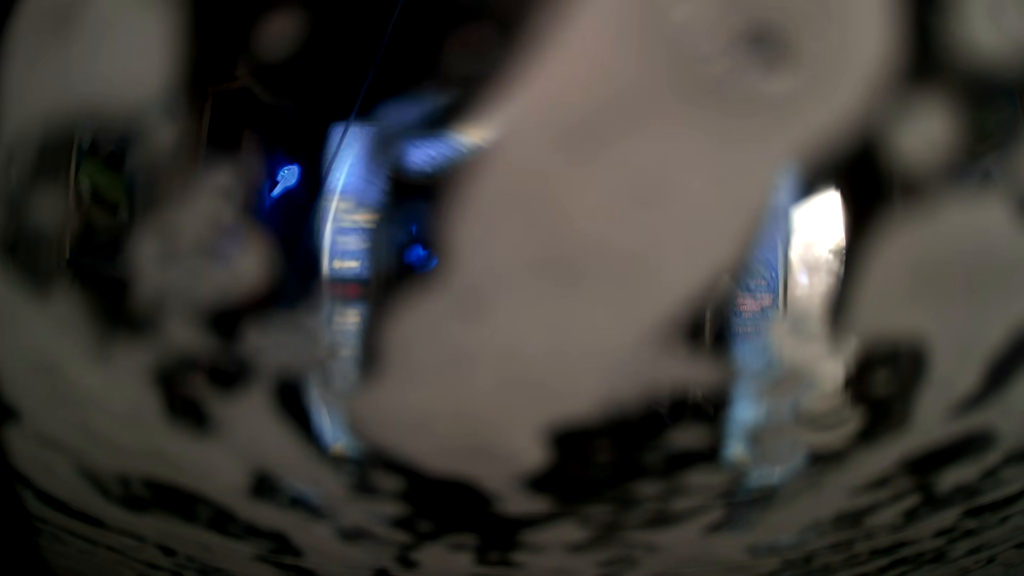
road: service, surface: asphalt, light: Day
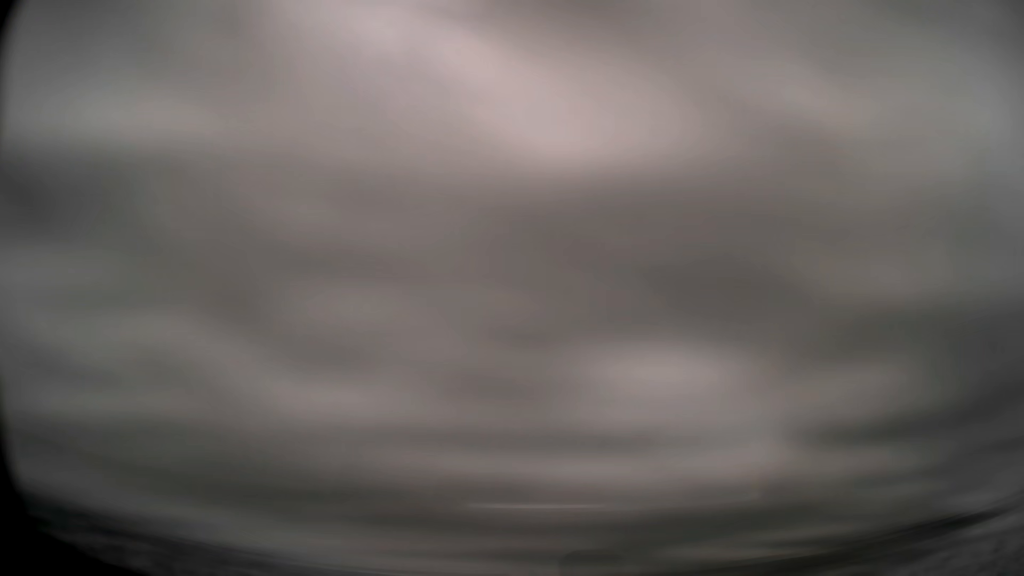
(0.0, 0.0) m; 0°
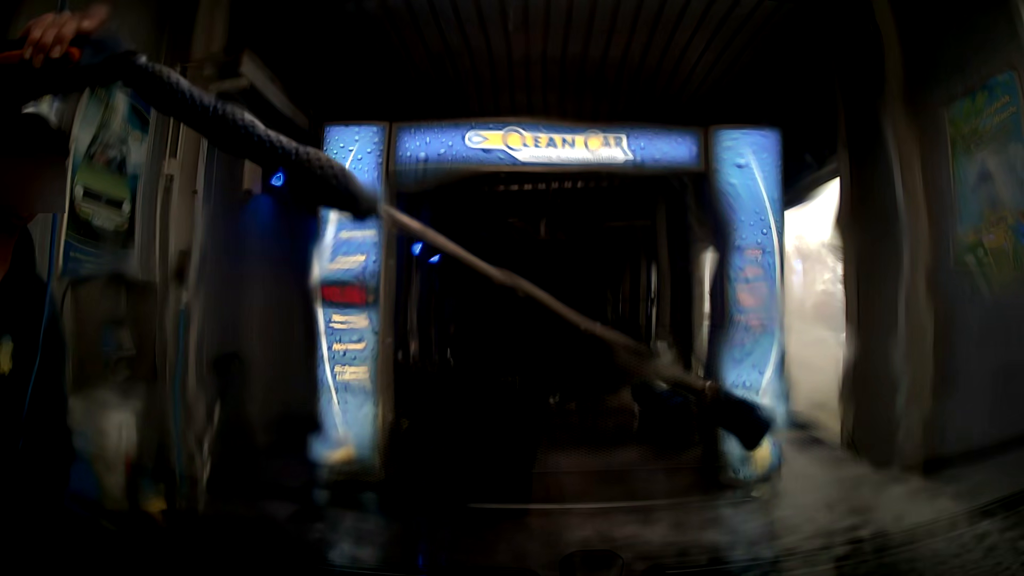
(0.0, 0.0) m; 0°
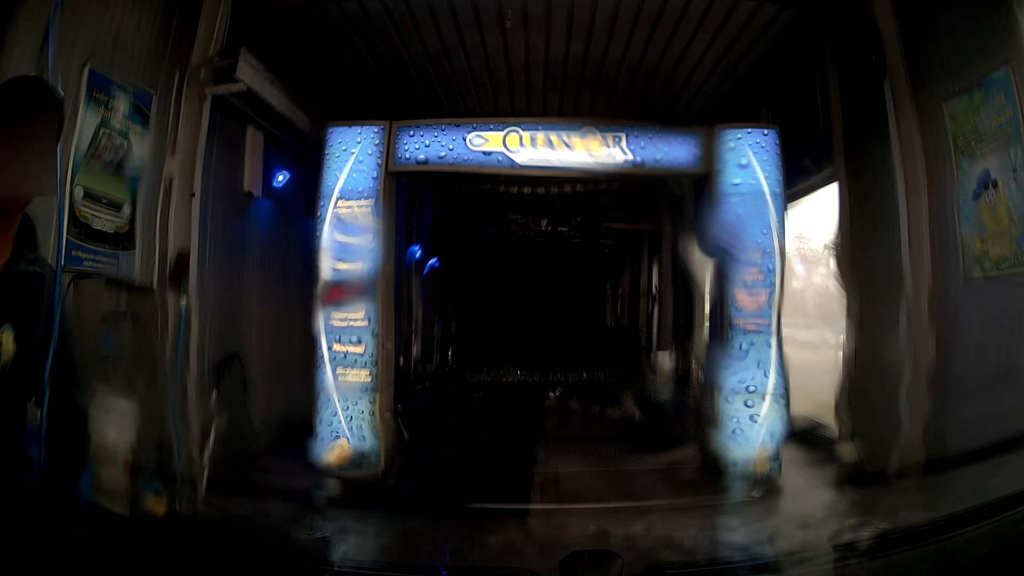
(0.0, 0.0) m; 0°
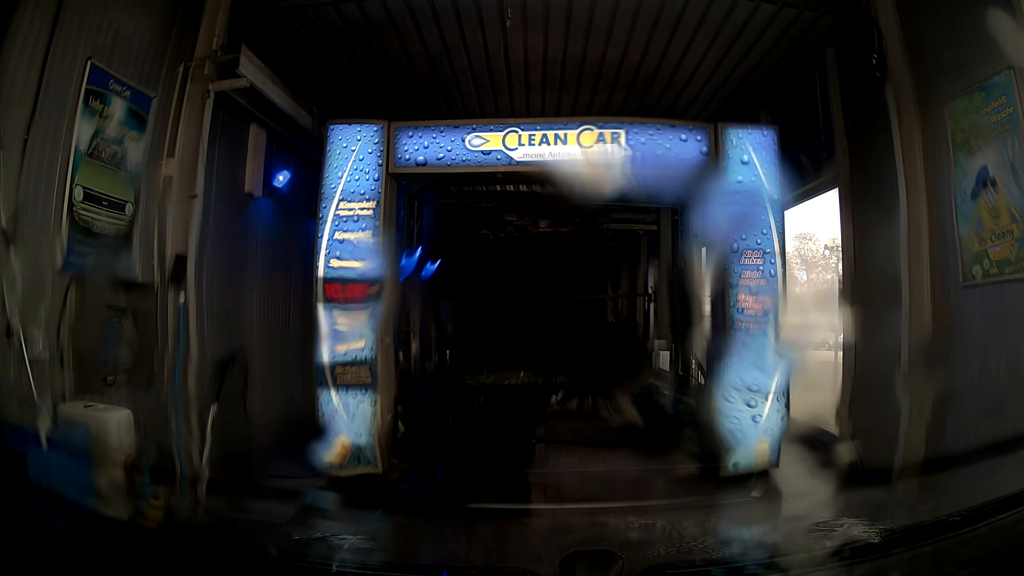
(0.0, 0.0) m; 0°
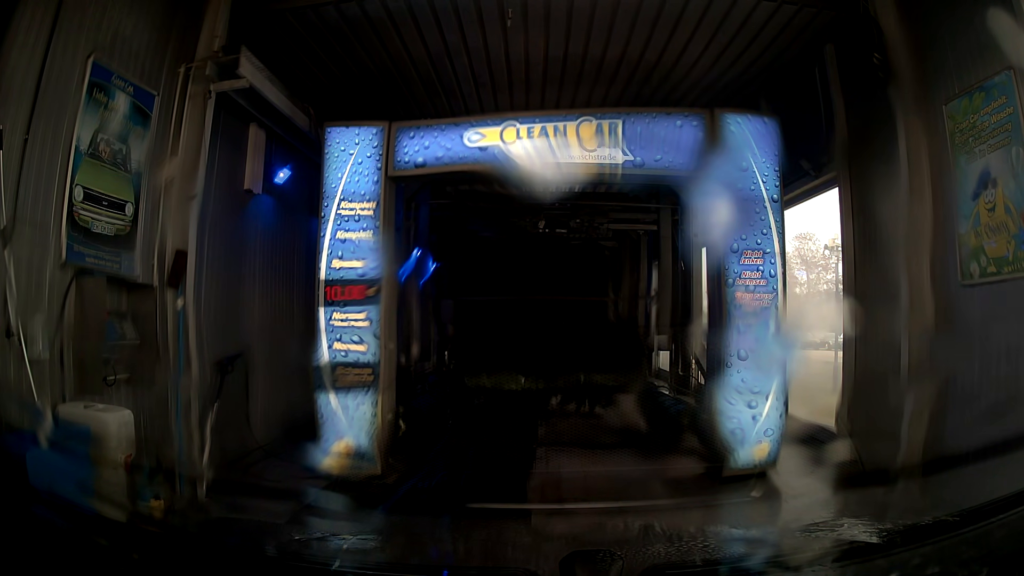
(0.0, 0.0) m; 0°
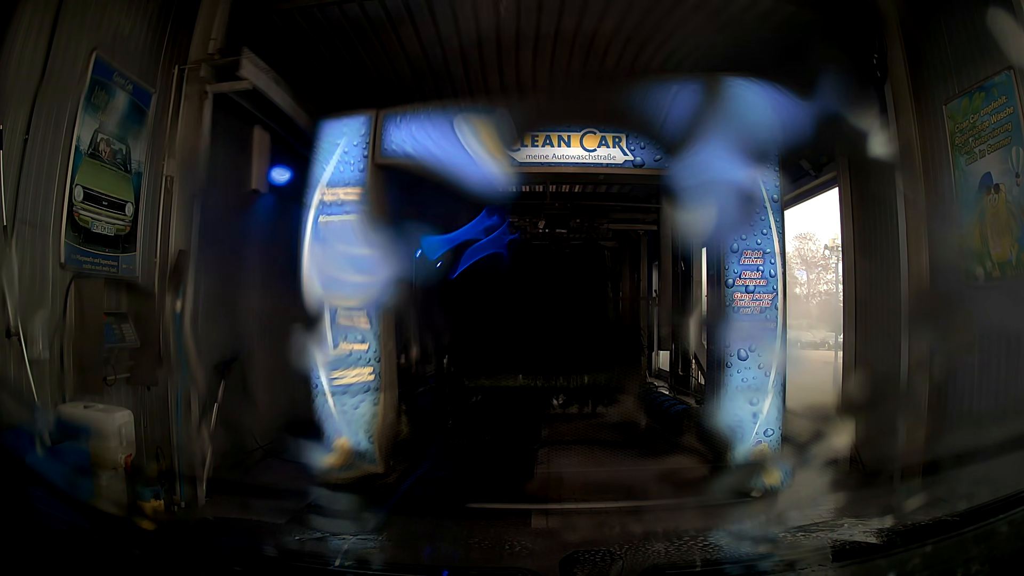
(0.0, 0.0) m; 0°
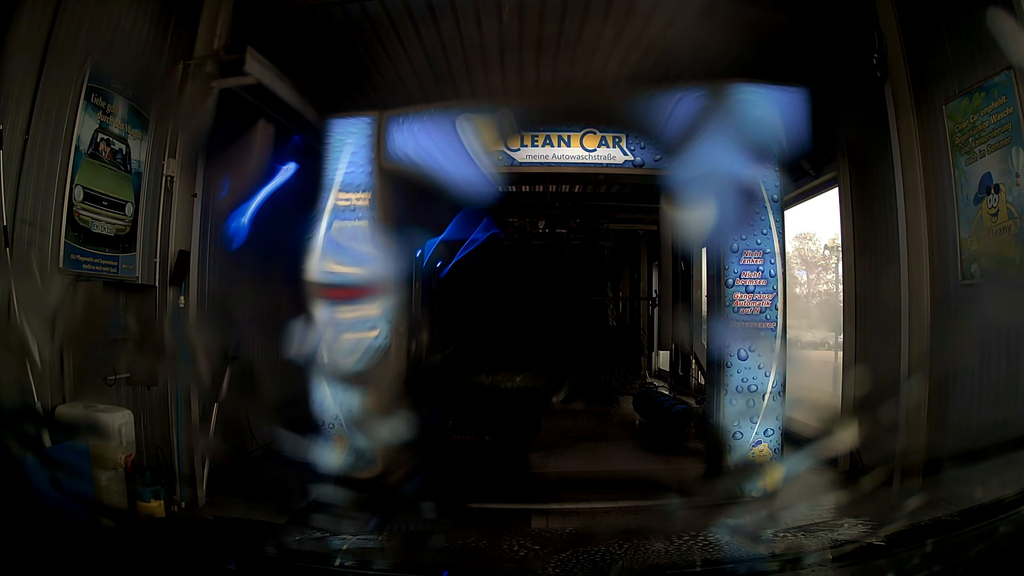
(0.0, 0.0) m; 0°
